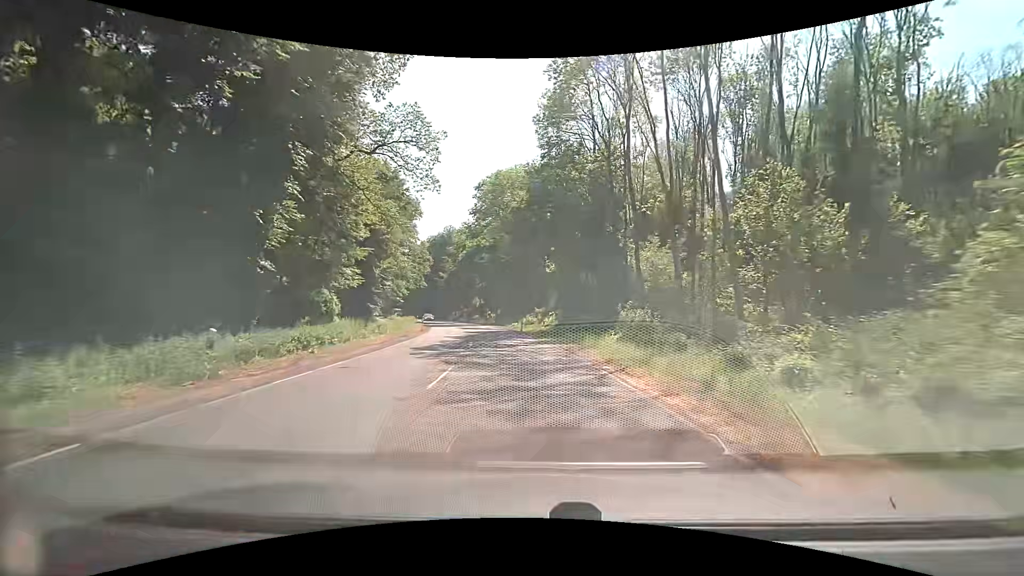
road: secondary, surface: asphalt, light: Day
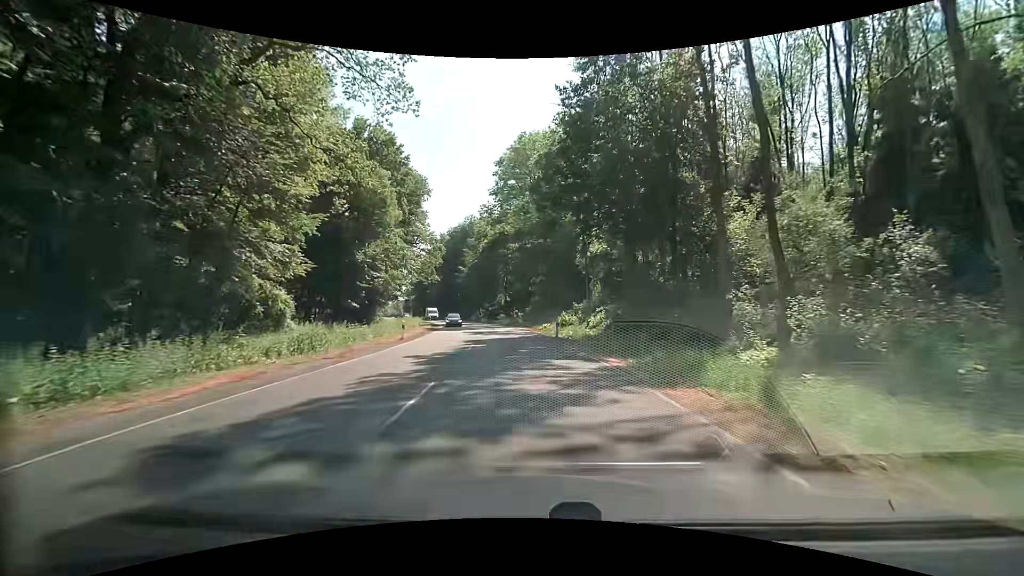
(-0.6, +15.7) m; -4°
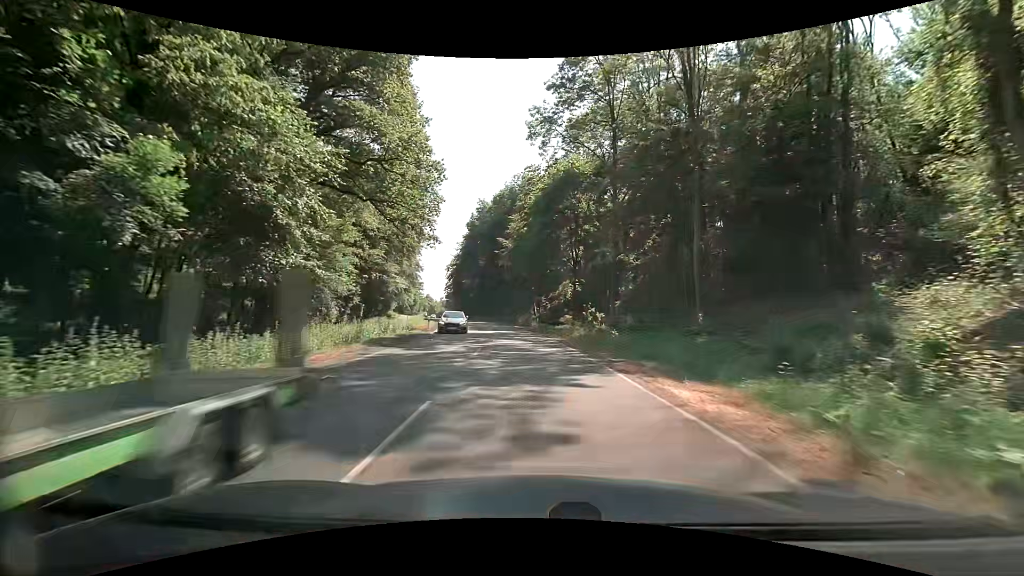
(-2.6, +38.6) m; -7°
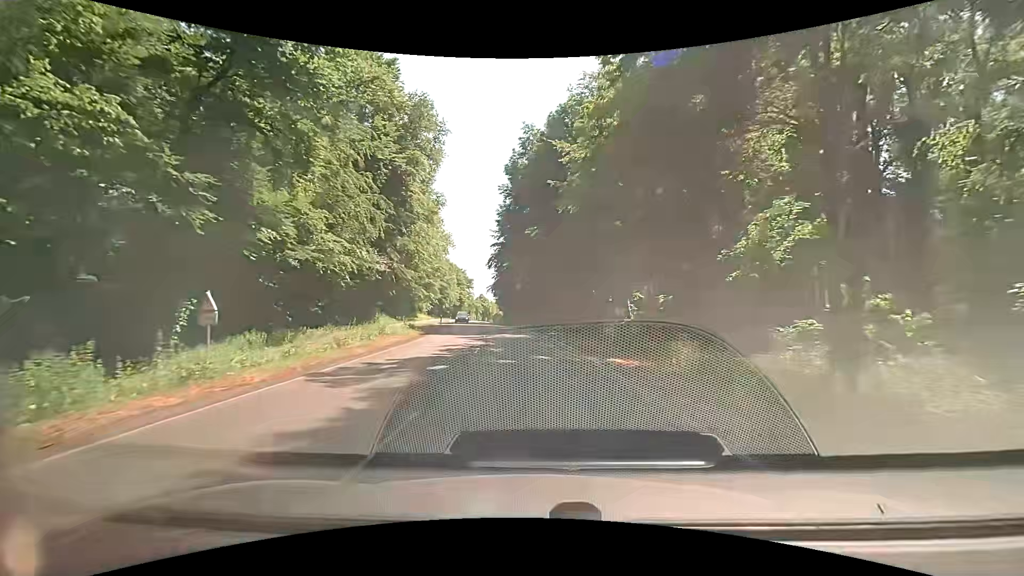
(-2.4, +37.4) m; -8°
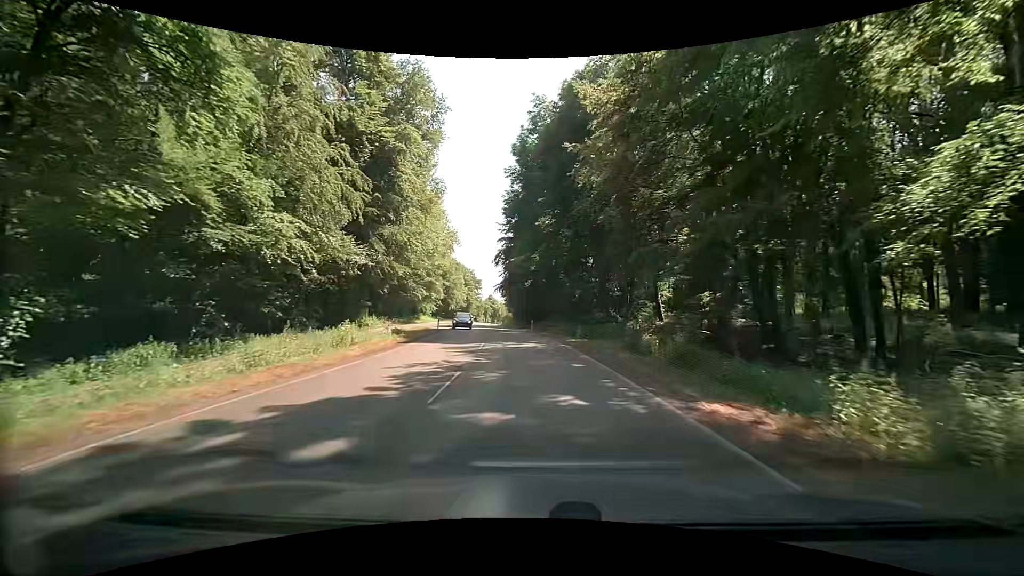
(-0.1, +7.5) m; -2°
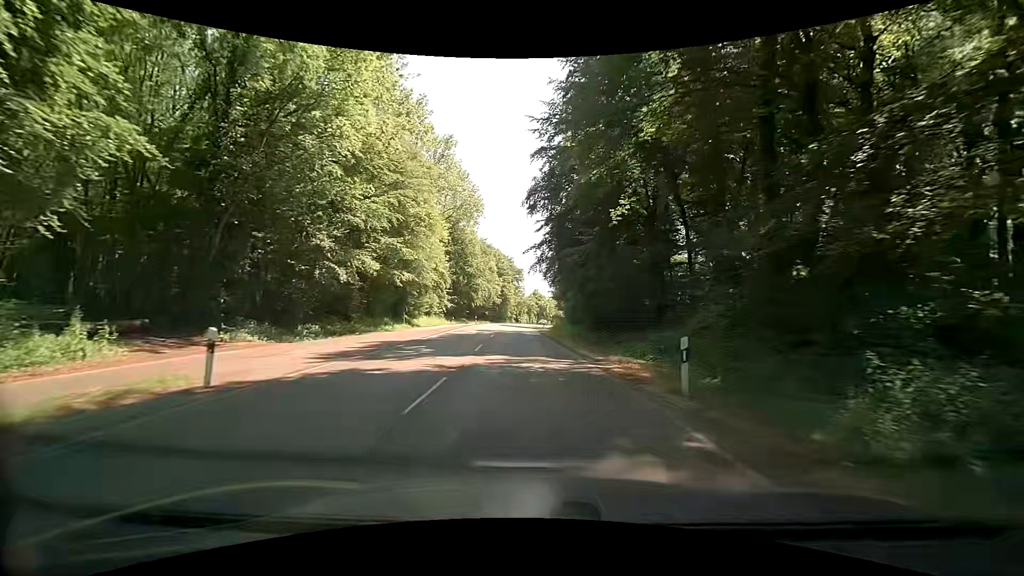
(-1.4, +37.5) m; -5°
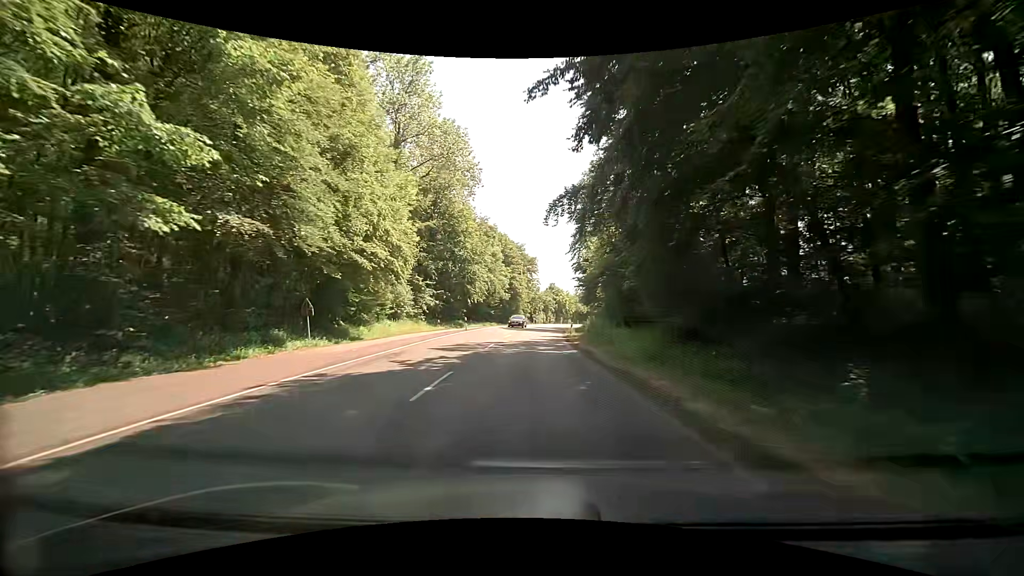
(-0.2, +23.2) m; -2°
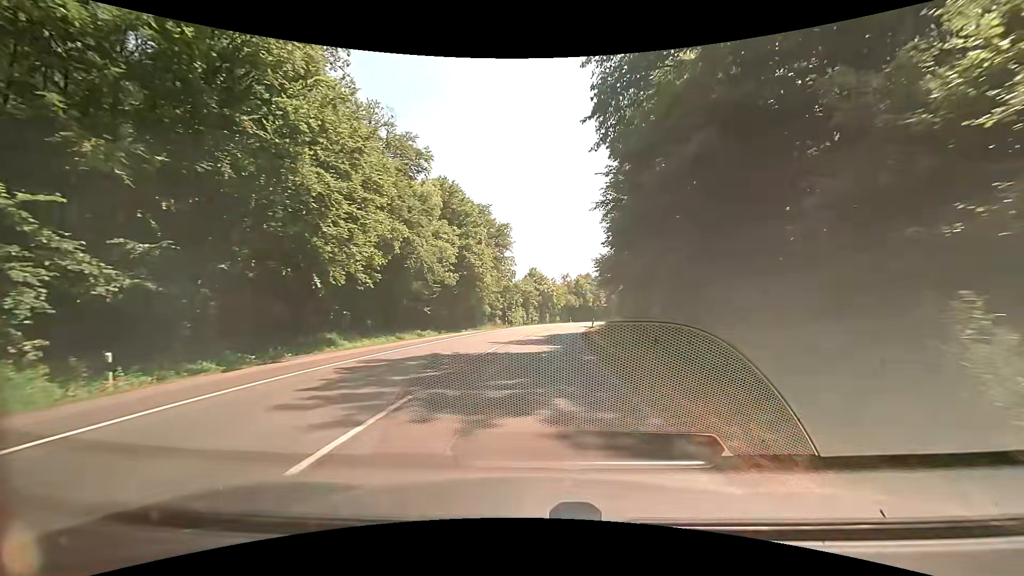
(+0.5, +39.6) m; +2°
(0, +10) (0, +20) (+1, +30) (+2, +40) (+3, +50) (+4, +60) (+6, +70) (+8, +79) (+10, +89) (+13, +99) m
